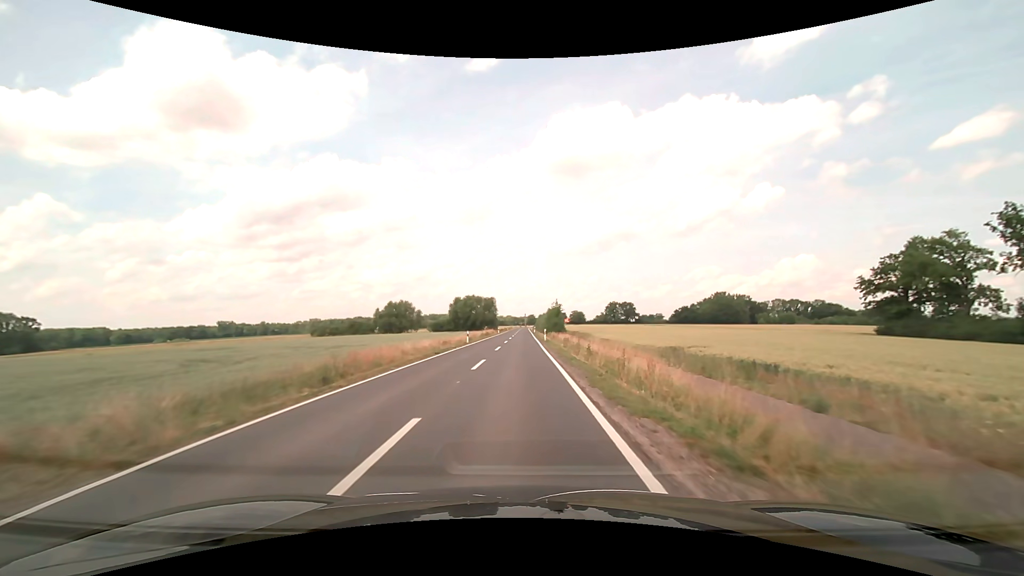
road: secondary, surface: asphalt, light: Day
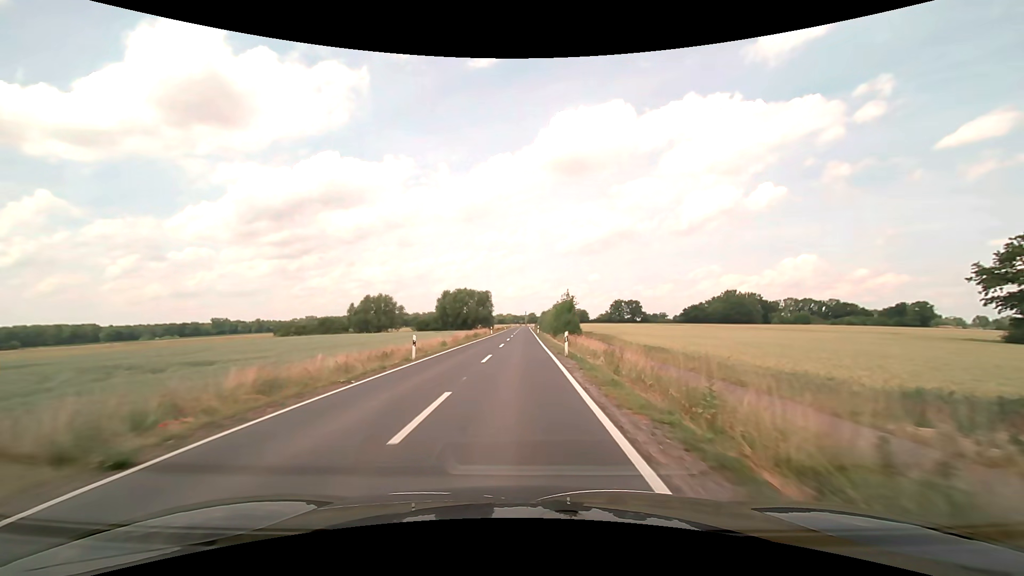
(-0.1, +21.5) m; 0°
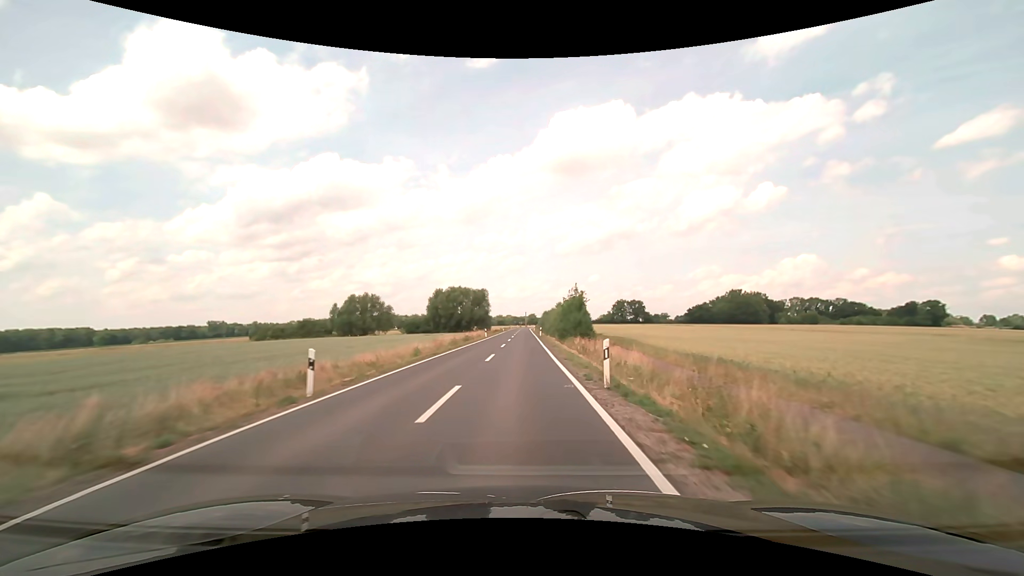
(0.0, +10.7) m; 0°
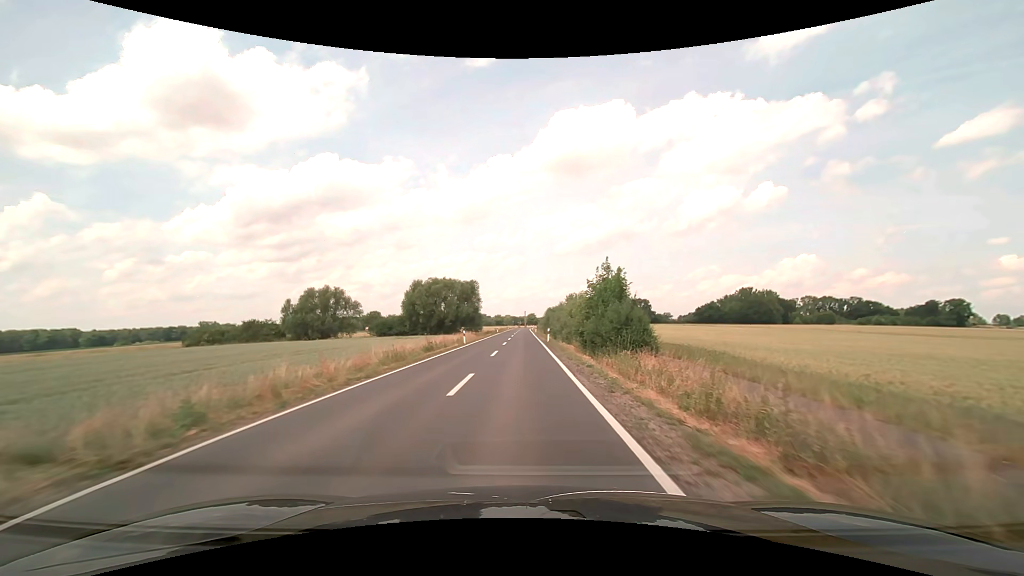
(0.0, +21.5) m; 0°
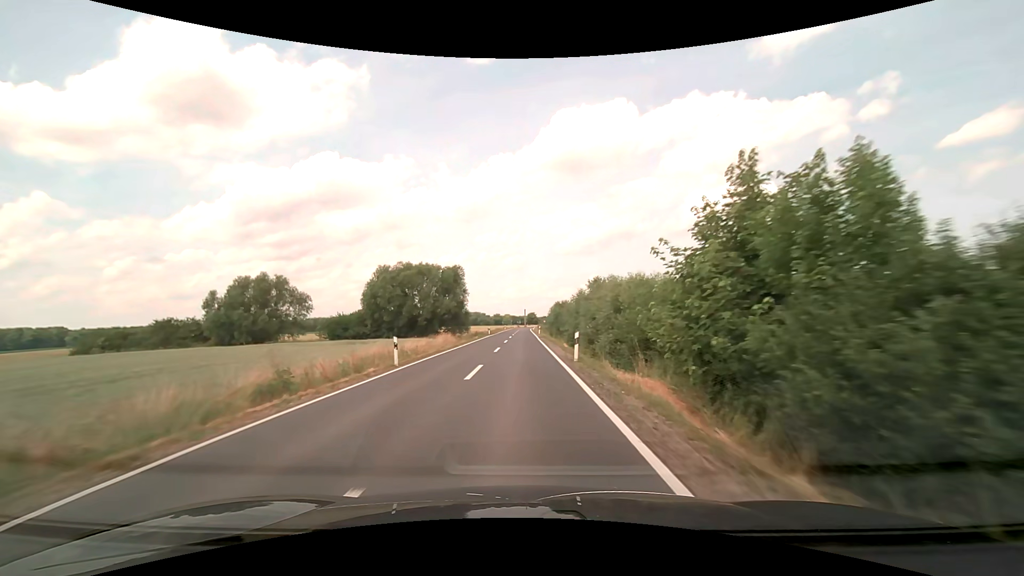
(0.0, +21.5) m; 0°
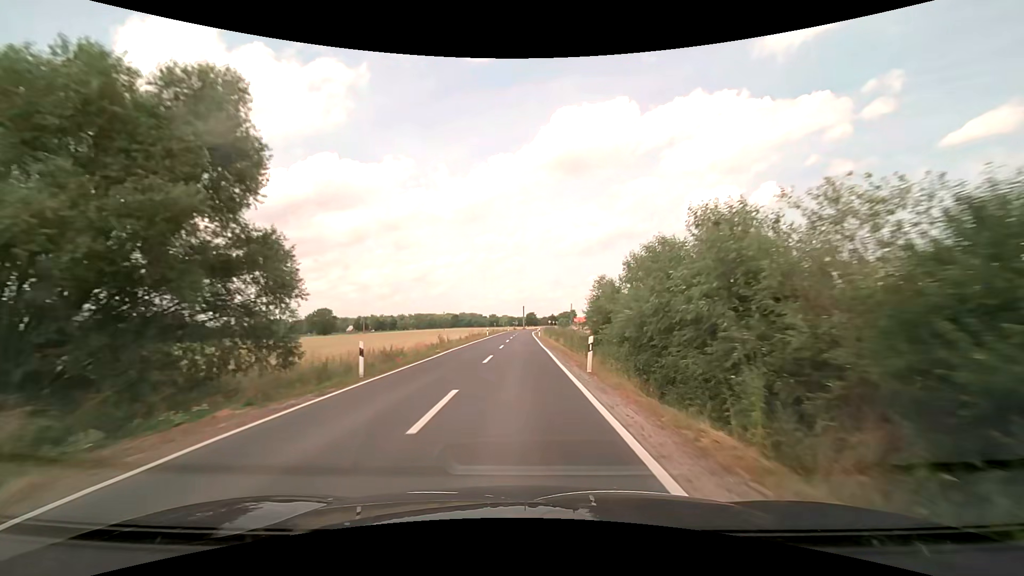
(0.0, +53.7) m; 0°
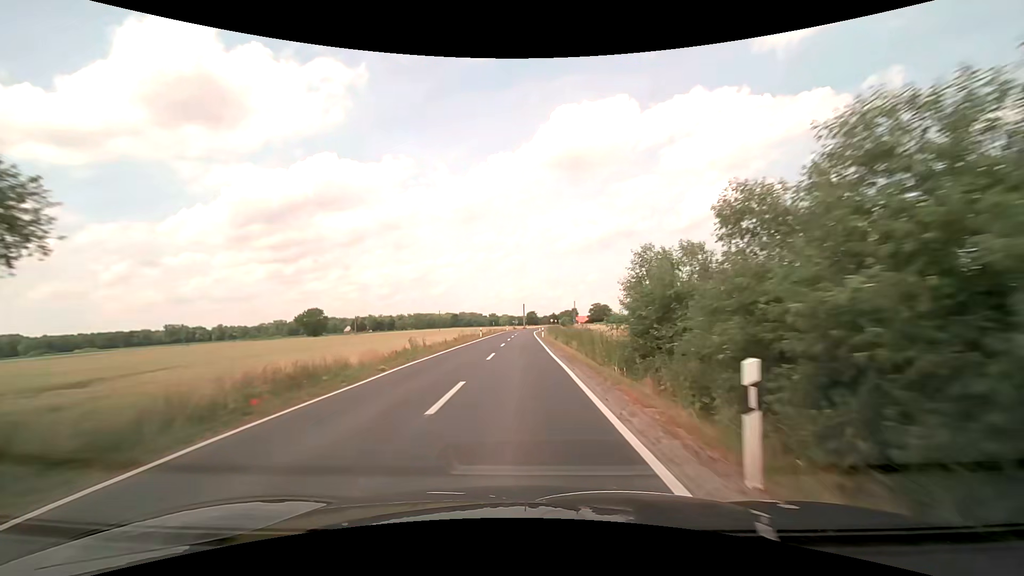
(0.0, +10.7) m; 0°
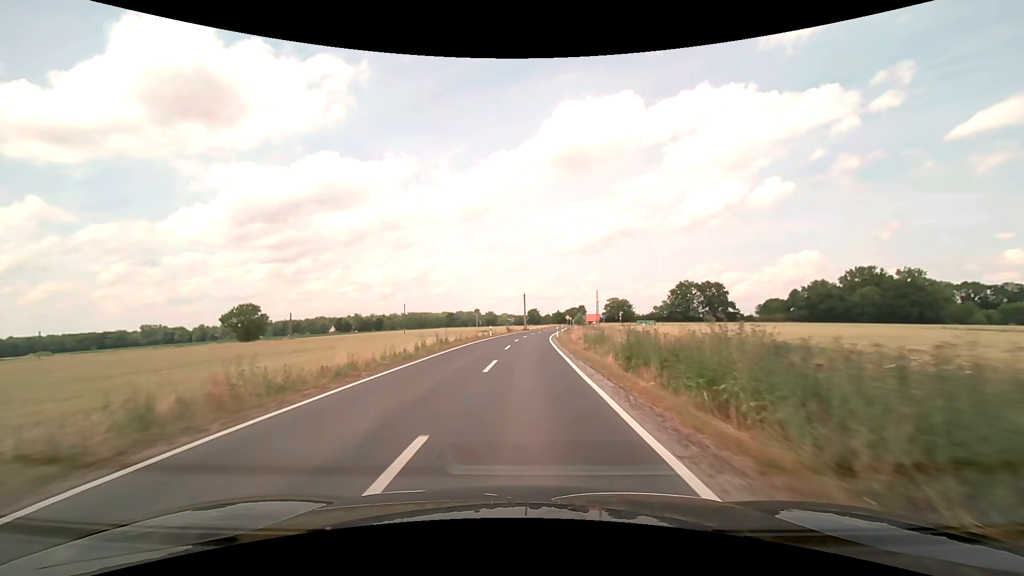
(0.0, +53.8) m; 0°
(0, +10) (0, +20) (0, +30) (+1, +40) (+1, +50) (+2, +60) (+3, +70) (+4, +80) (+5, +90) (+6, +100) m
